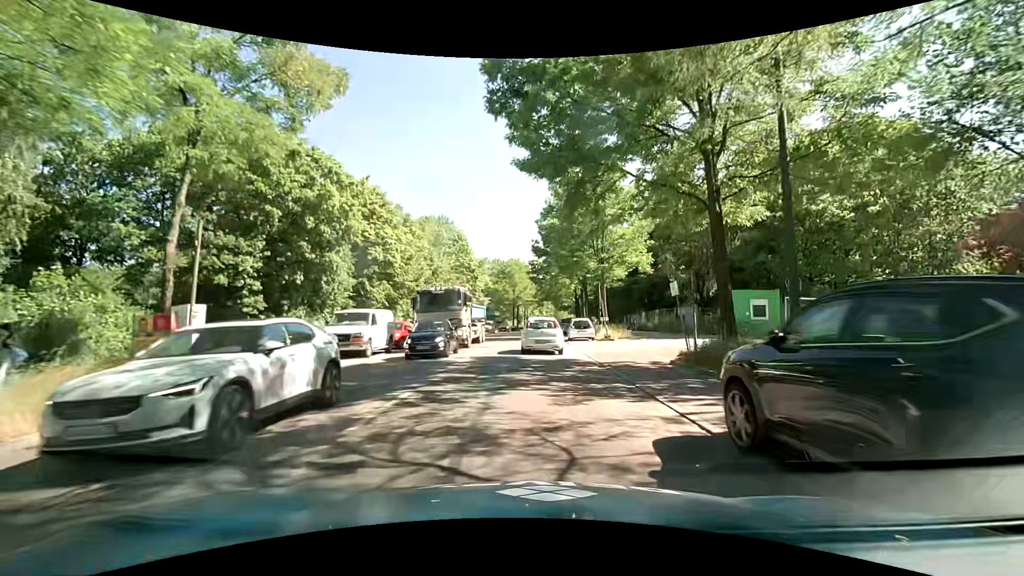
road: secondary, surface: asphalt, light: Day
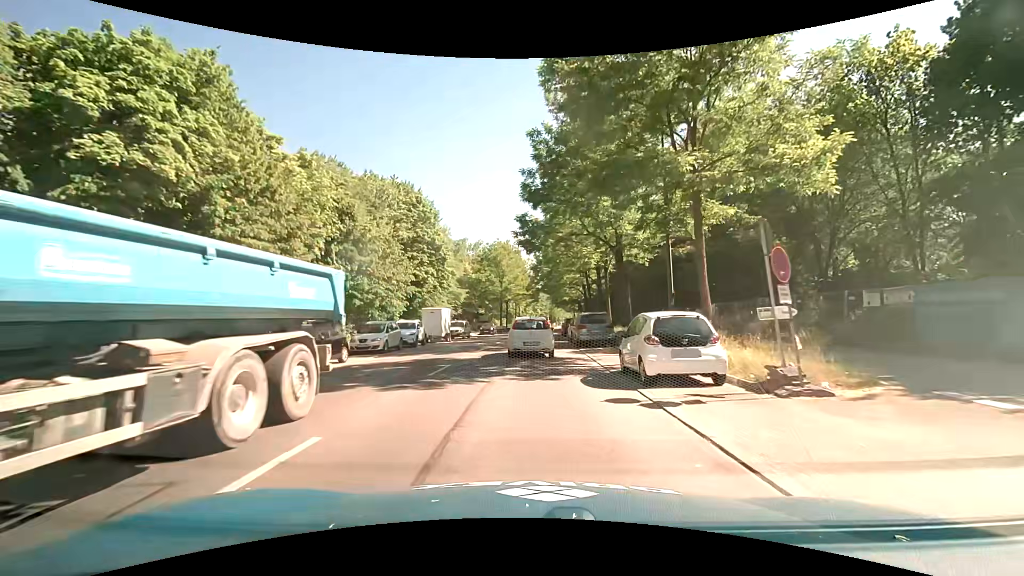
(+0.2, +22.9) m; 0°
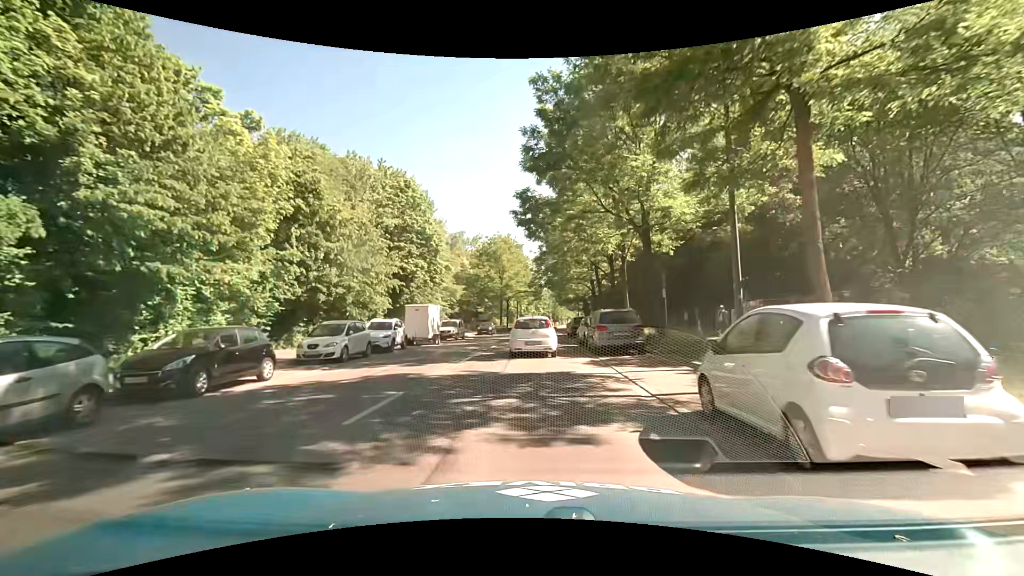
(0.0, +5.7) m; 0°
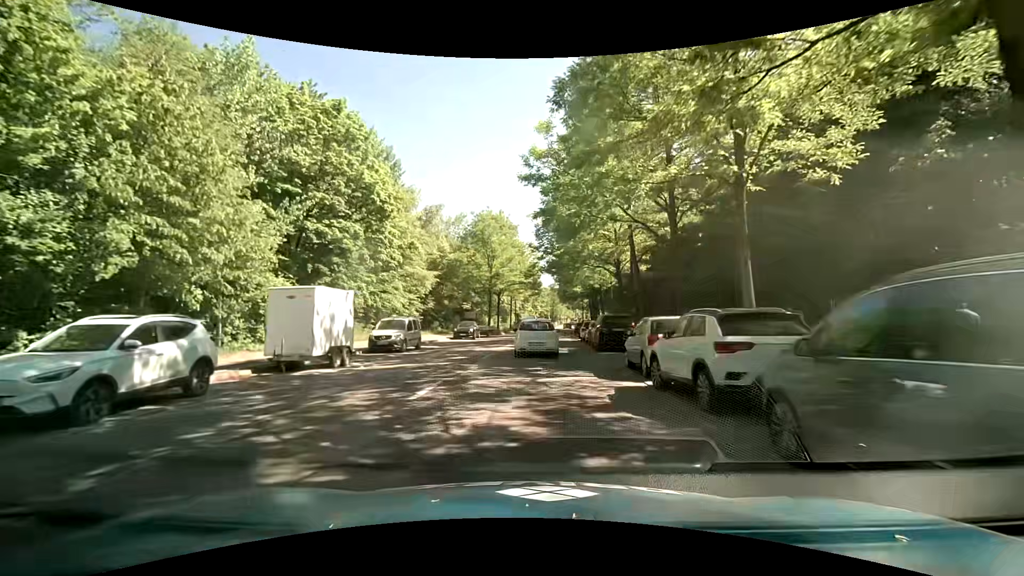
(-0.1, +16.6) m; 0°
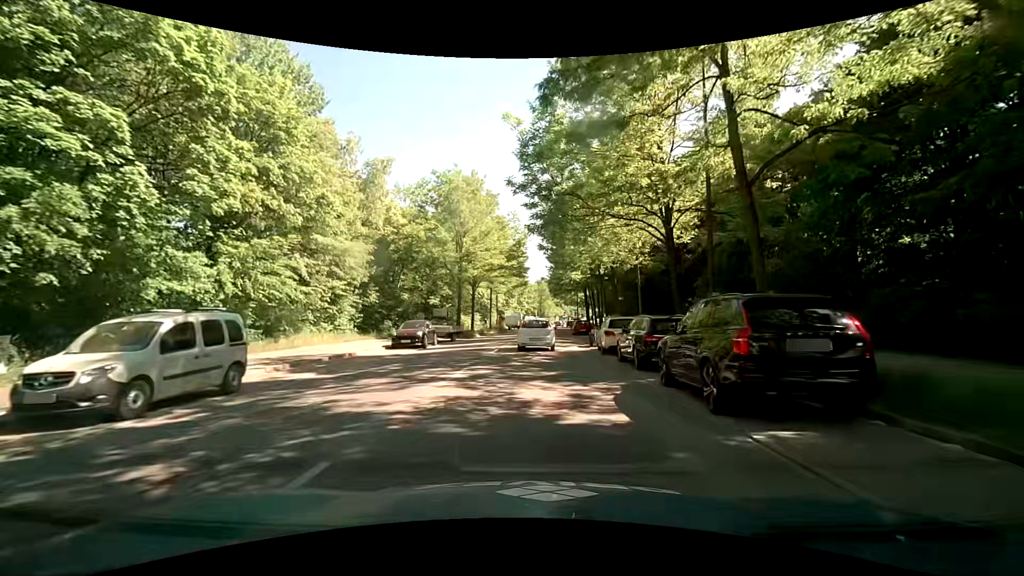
(+0.2, +16.2) m; +1°
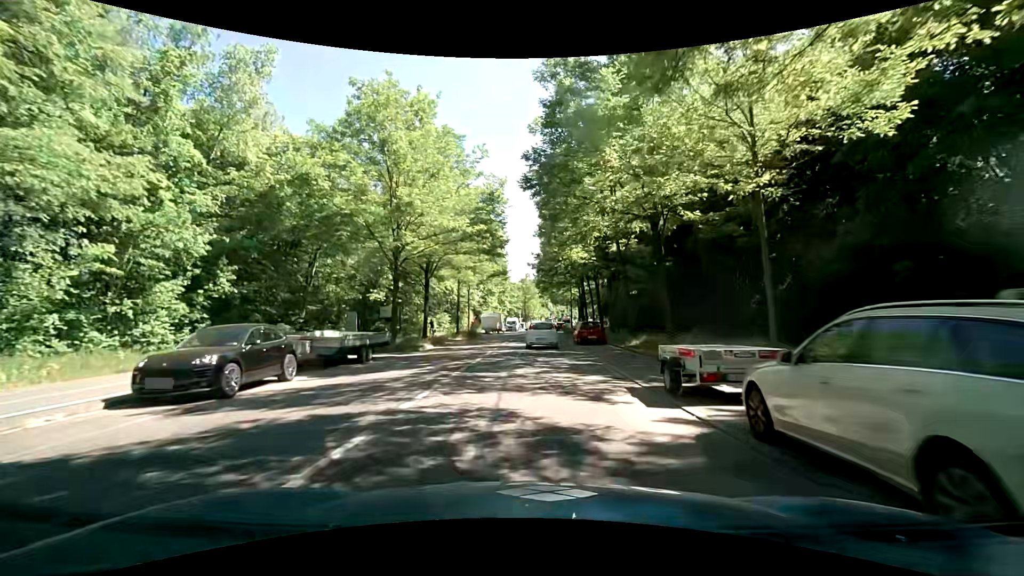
(+0.4, +17.5) m; +2°
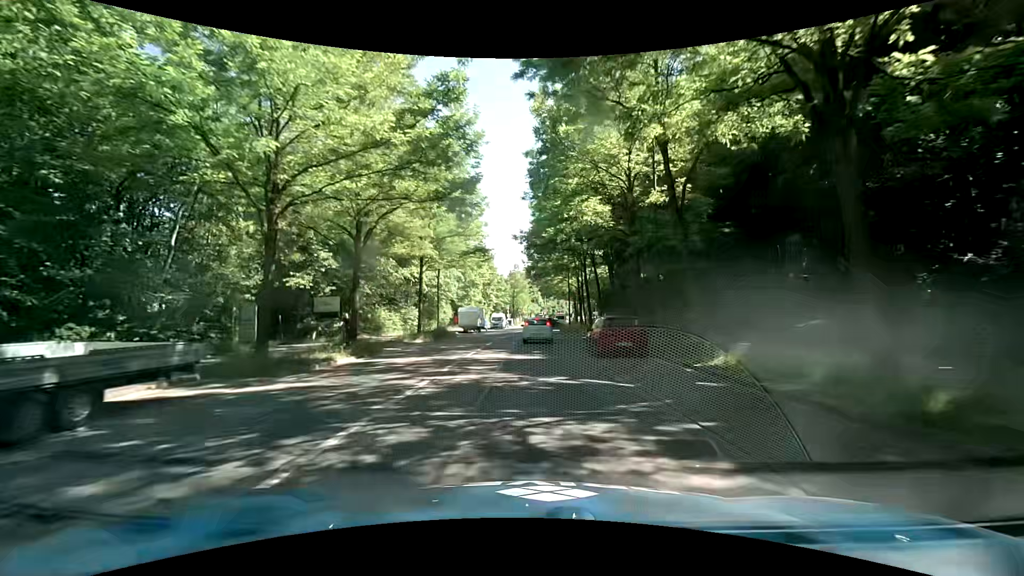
(+0.1, +13.0) m; +1°
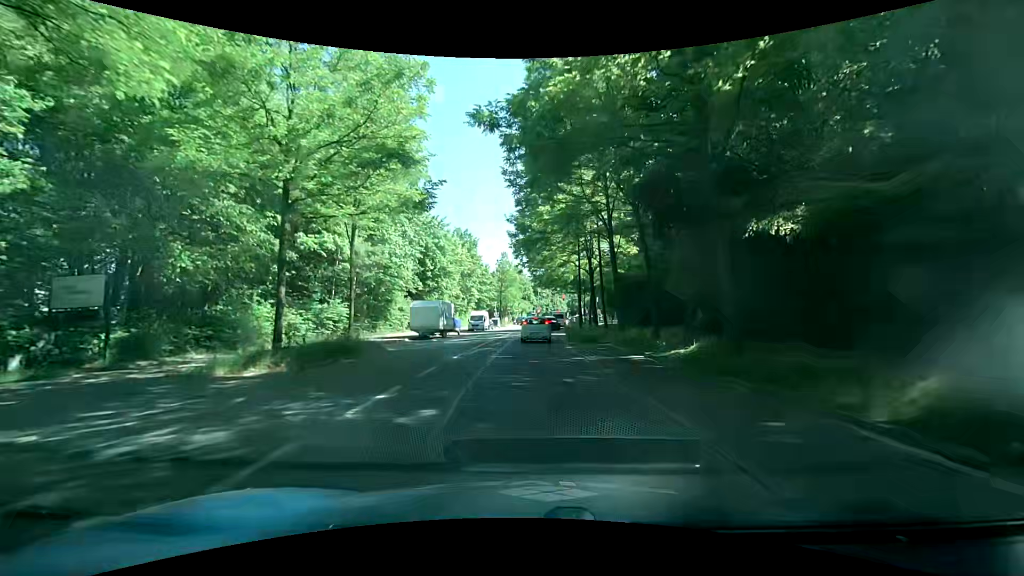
(+0.4, +19.6) m; 0°
